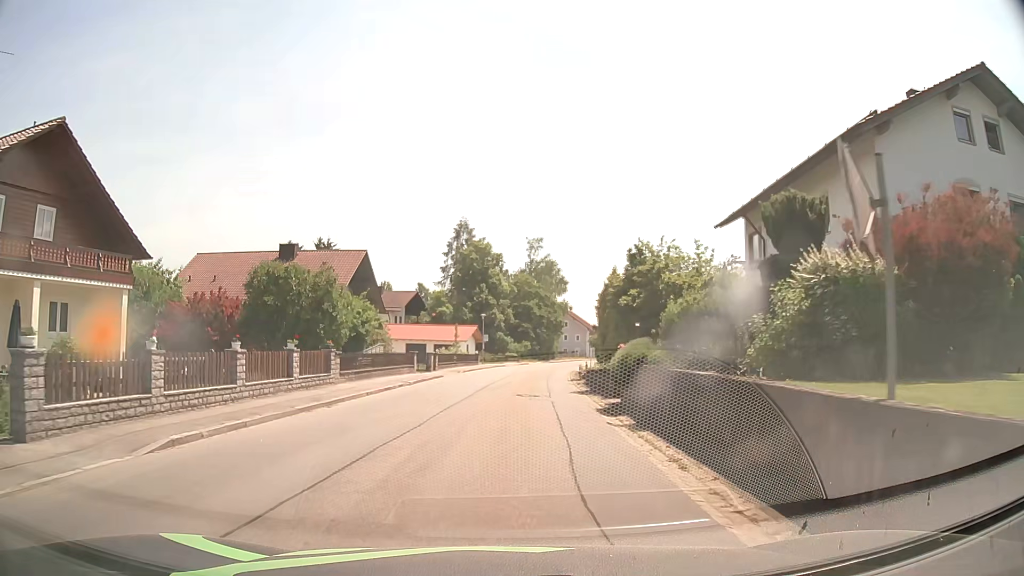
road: tertiary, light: Day
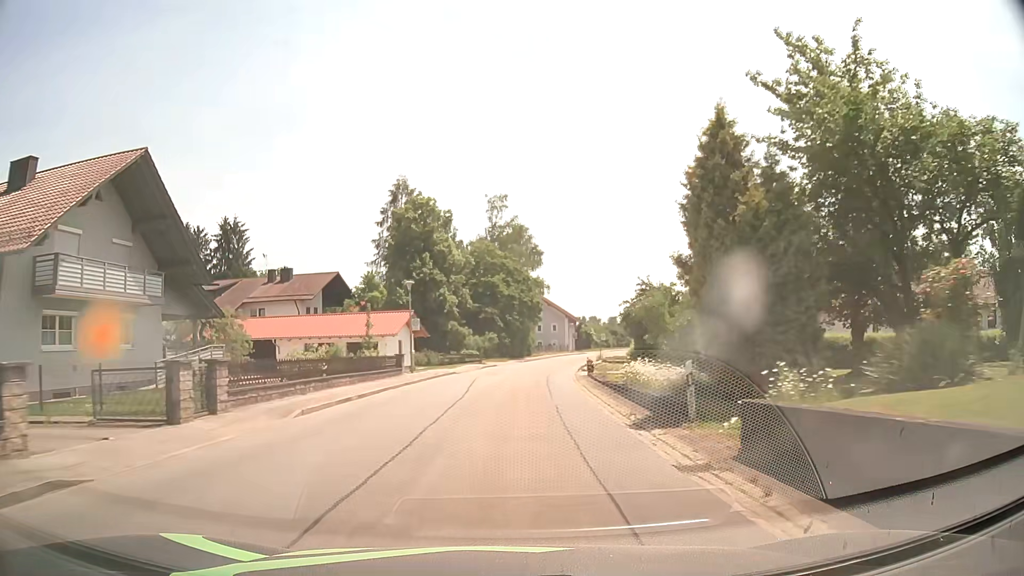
(+1.0, +27.7) m; +3°
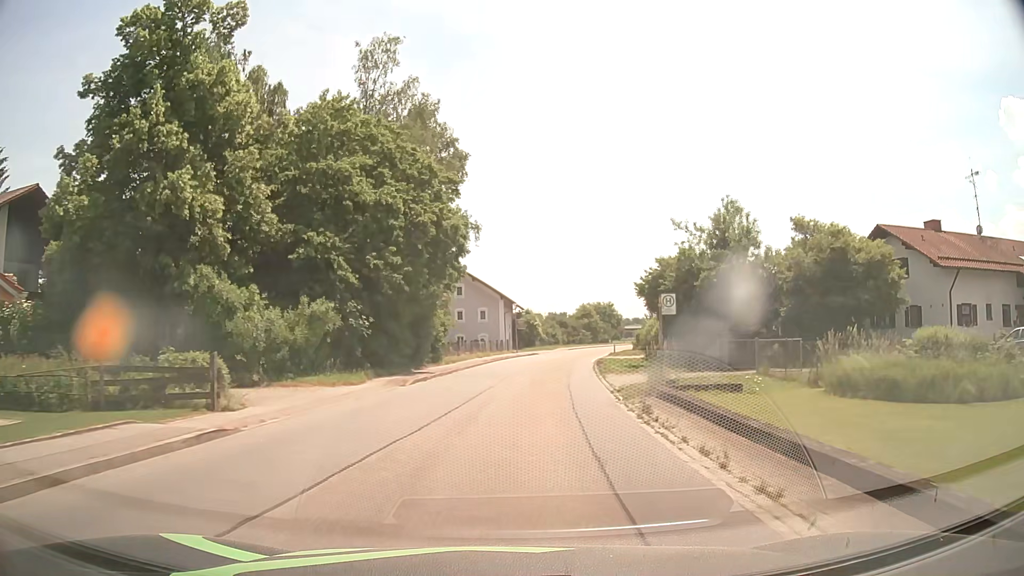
(+2.0, +41.5) m; +6°
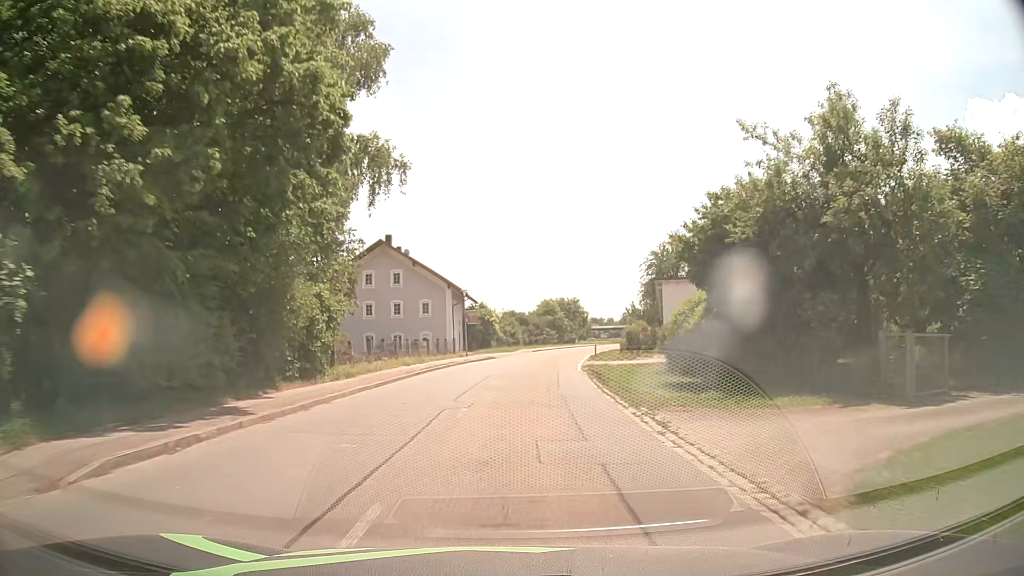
(+0.7, +15.9) m; +4°
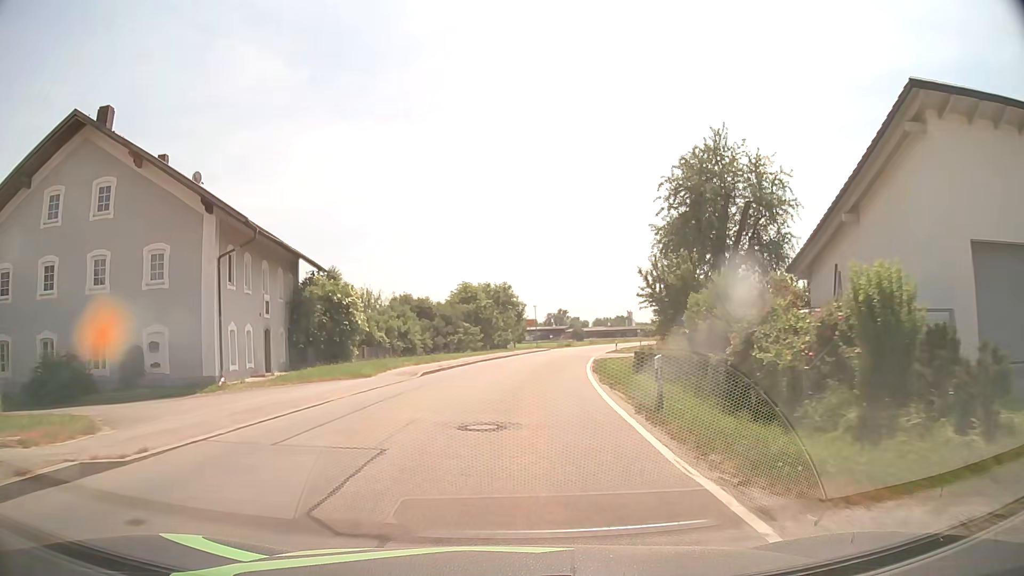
(+2.5, +39.1) m; +7°
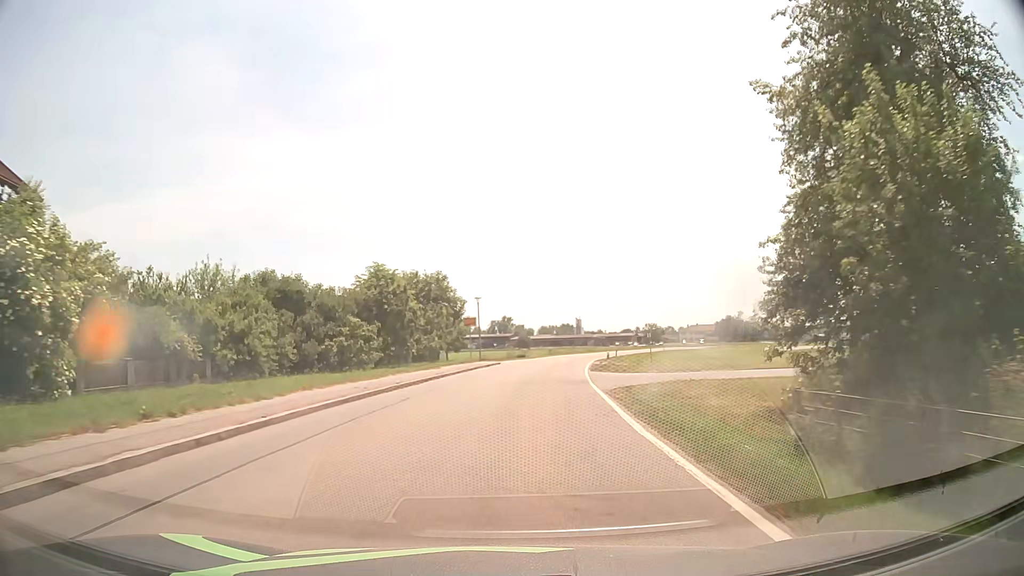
(+0.9, +23.3) m; +5°
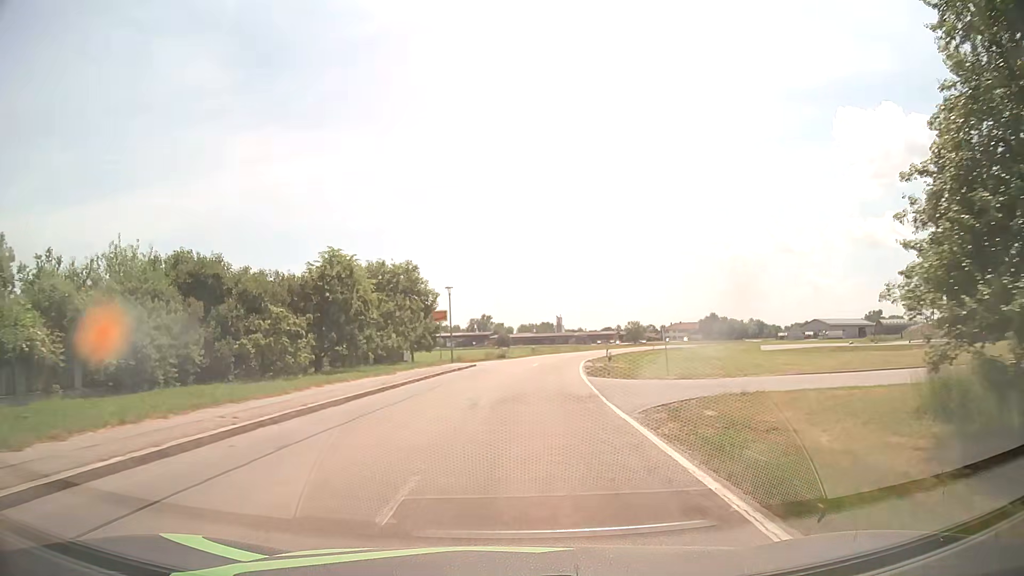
(+0.1, +7.7) m; +2°
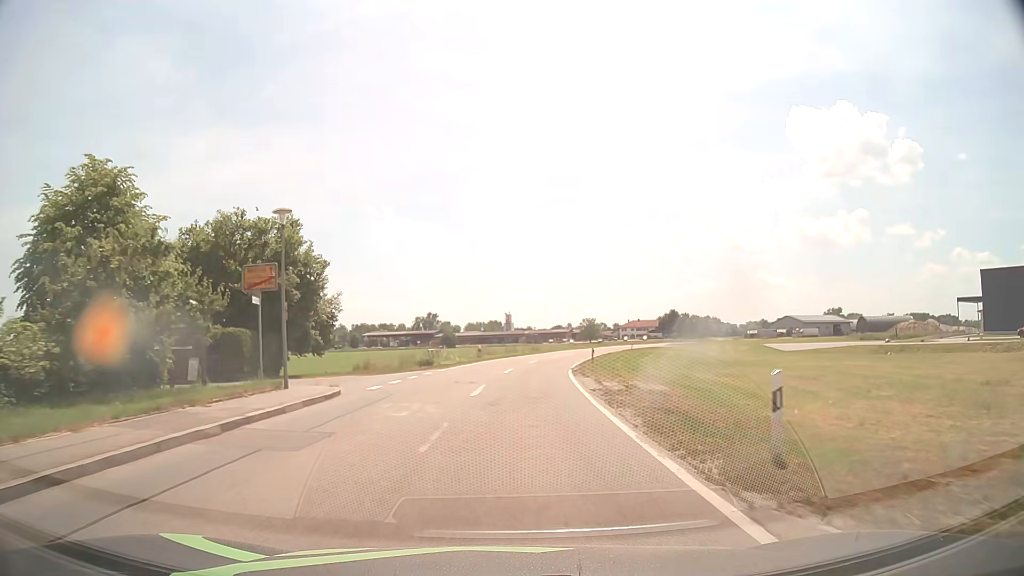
(+0.8, +23.2) m; +4°
(0, +10) (+1, +20) (+1, +30) (+2, +40) (+4, +50) (+6, +60) (+8, +69) (+10, +79) (+13, +89) (+16, +98) m
